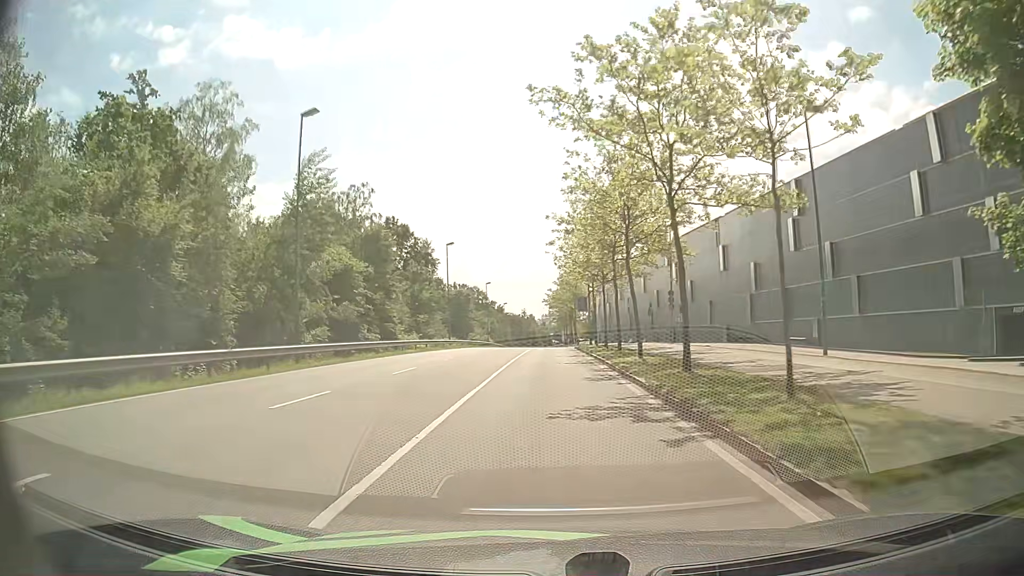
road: secondary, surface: asphalt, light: Day
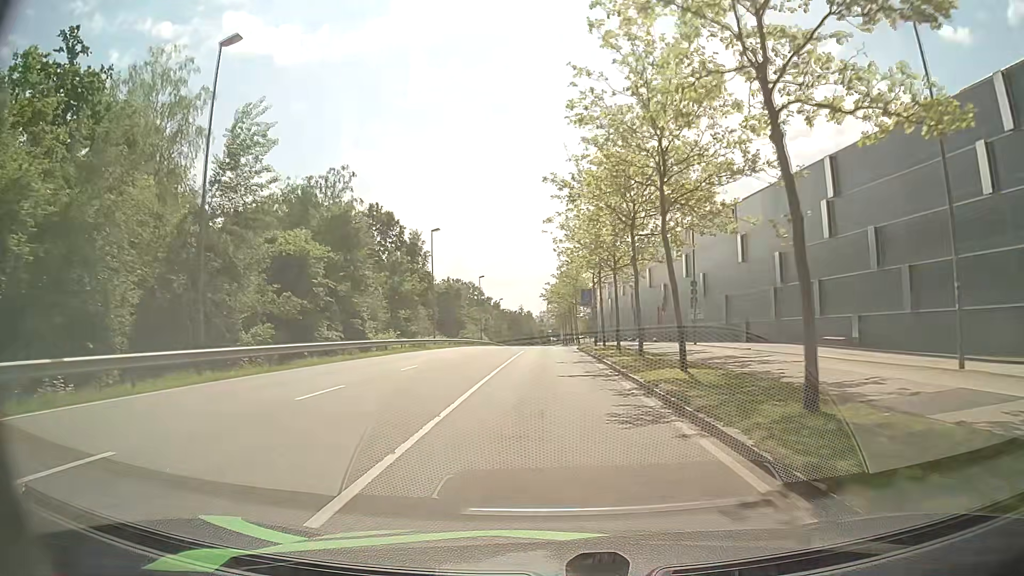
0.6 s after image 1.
(0.0, +7.7) m; 0°
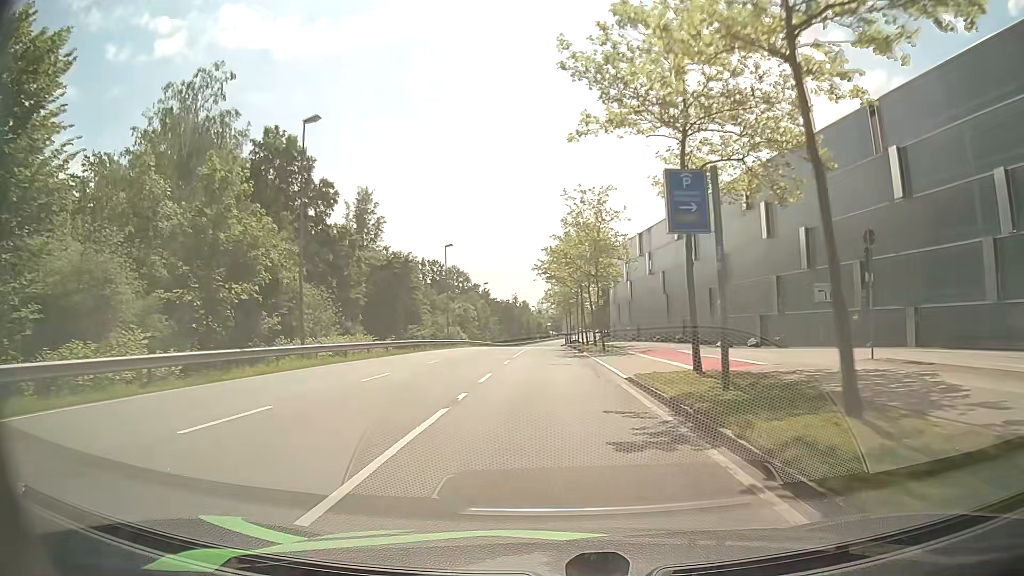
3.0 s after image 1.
(0.0, +31.4) m; 0°
